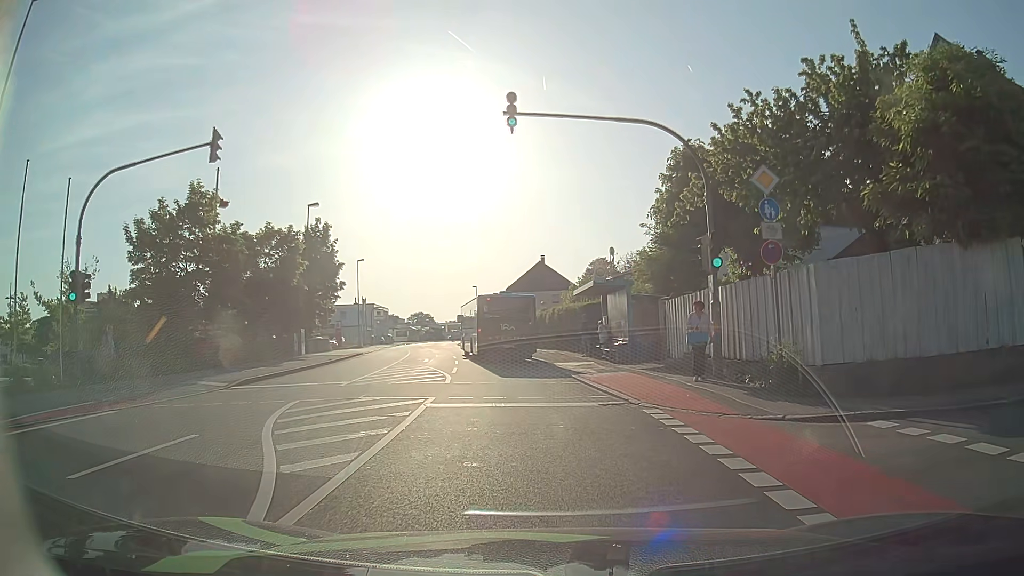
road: tertiary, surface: asphalt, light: Day
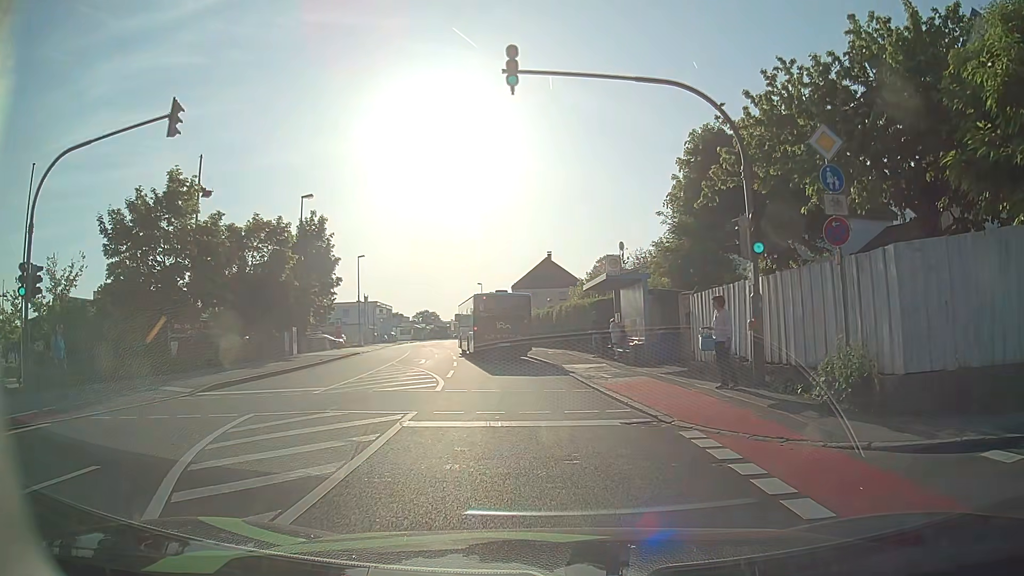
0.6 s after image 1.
(0.0, +2.6) m; -1°
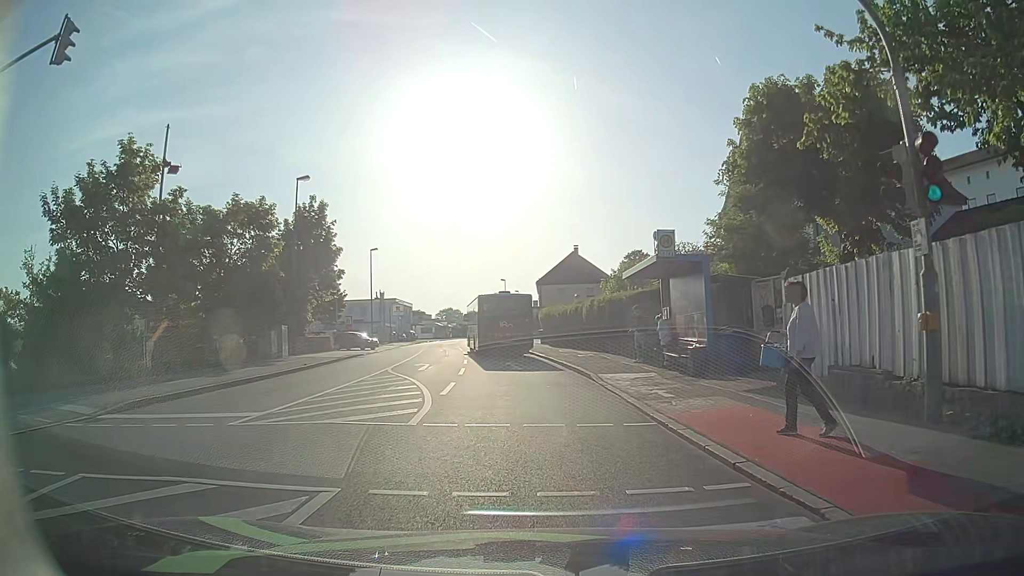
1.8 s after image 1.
(-0.1, +5.4) m; -2°
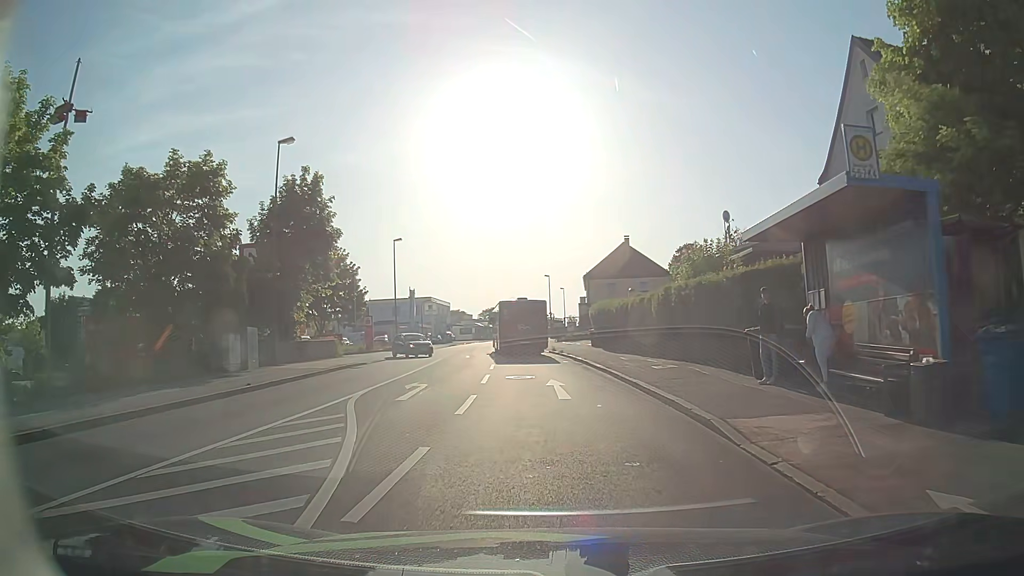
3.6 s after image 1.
(-0.3, +9.1) m; -4°
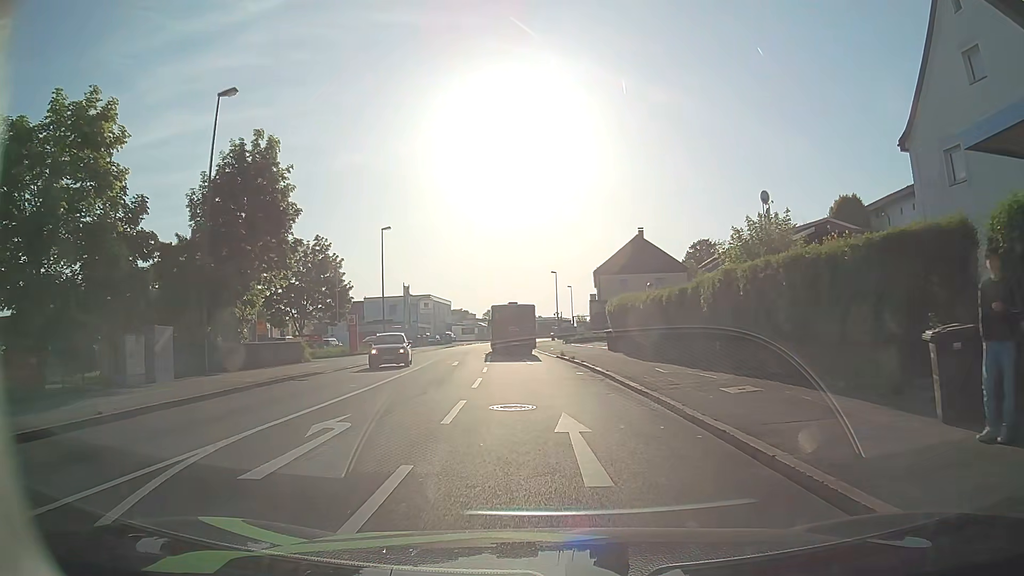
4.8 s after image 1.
(-0.1, +7.2) m; -2°
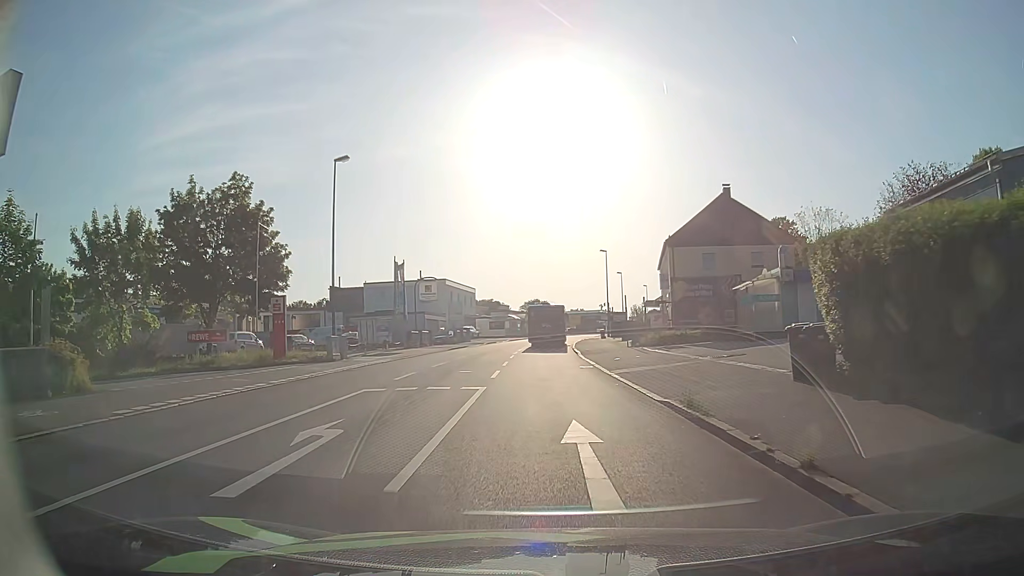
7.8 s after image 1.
(-0.2, +22.5) m; -2°
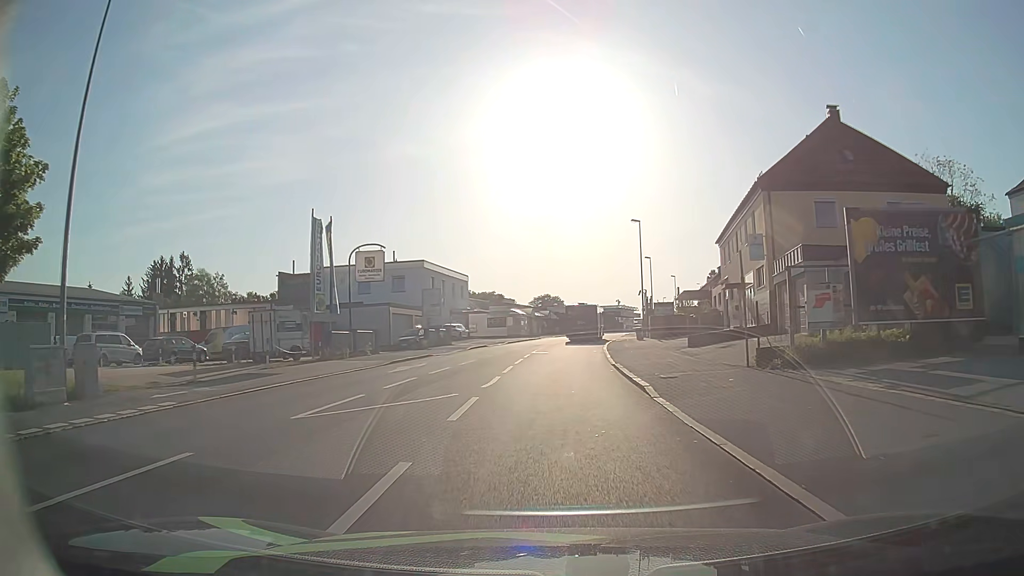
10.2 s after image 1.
(-0.3, +21.3) m; -1°
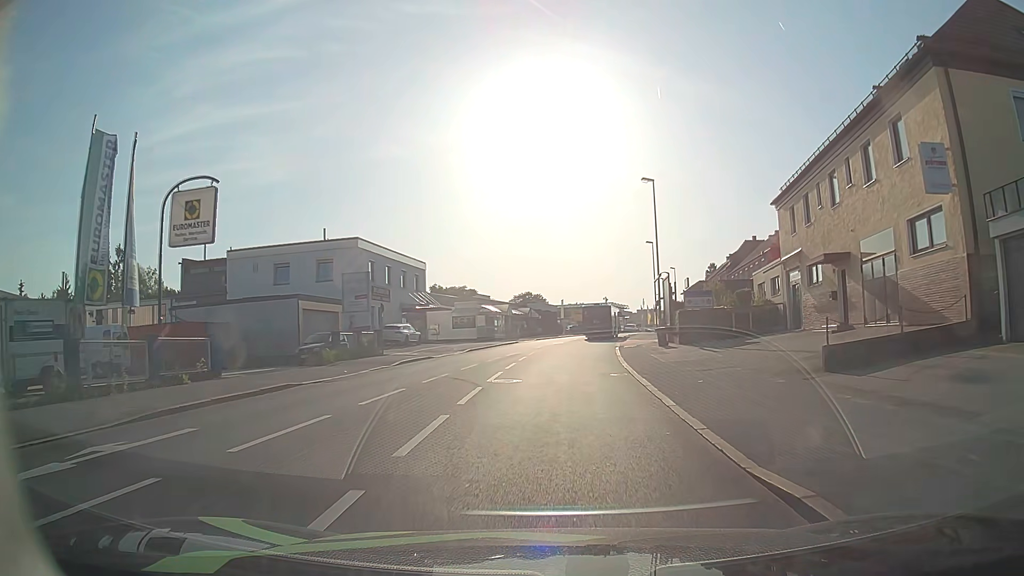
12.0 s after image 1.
(+0.1, +16.8) m; +2°
(0, +10) (0, +20) (+1, +30) (+1, +40) (+2, +50) (+4, +60) (+5, +70) (+7, +80) (+9, +89) (+12, +99) m
